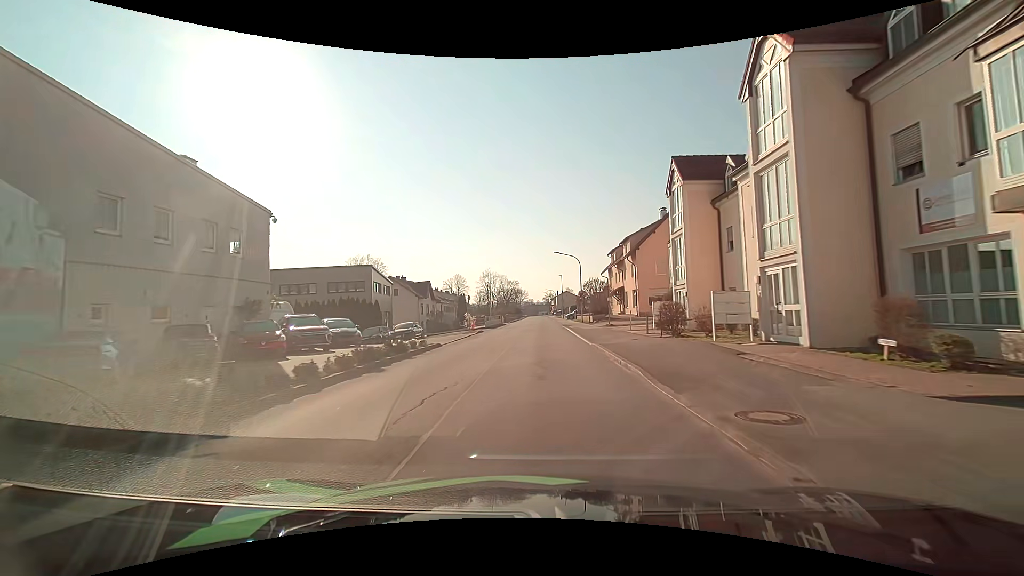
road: unclassified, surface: asphalt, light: Day
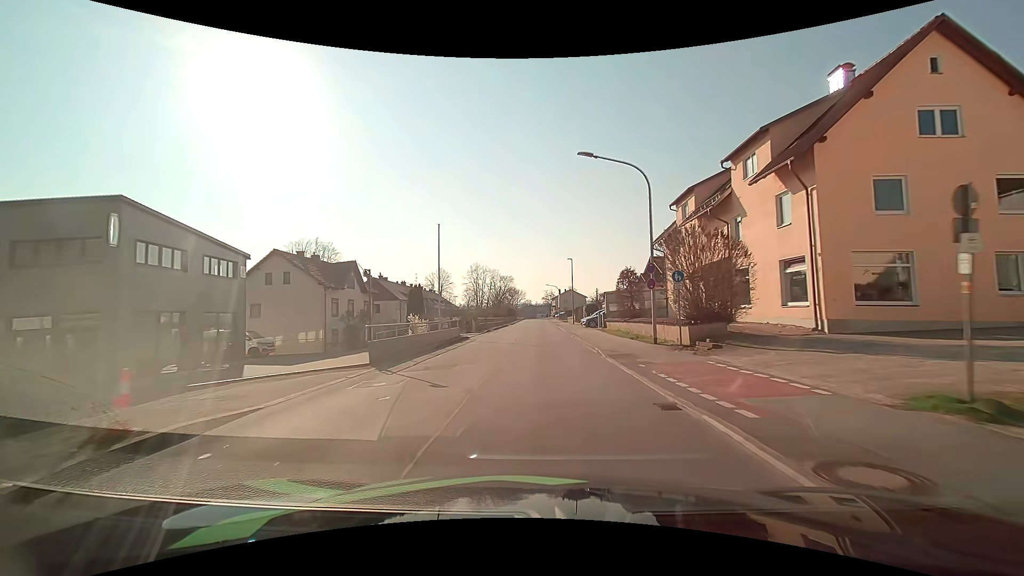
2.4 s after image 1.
(0.0, +32.3) m; 0°
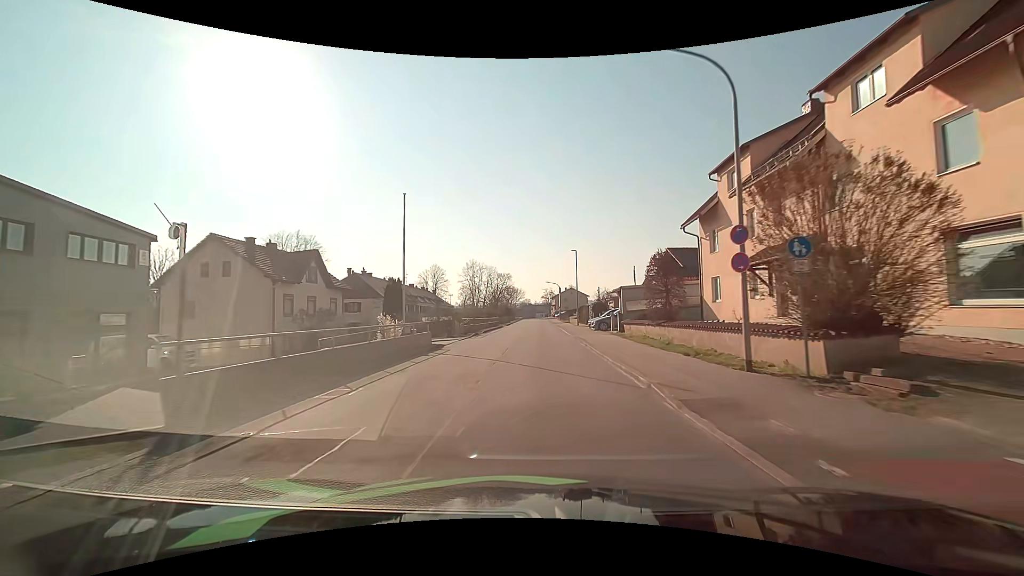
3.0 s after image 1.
(0.0, +8.2) m; +1°
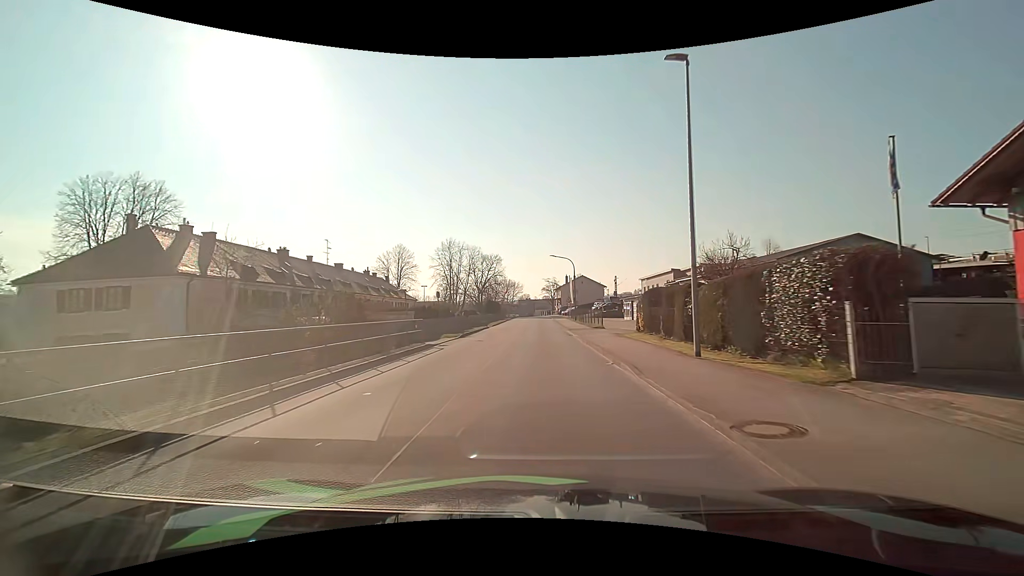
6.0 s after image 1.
(-0.2, +40.6) m; 0°
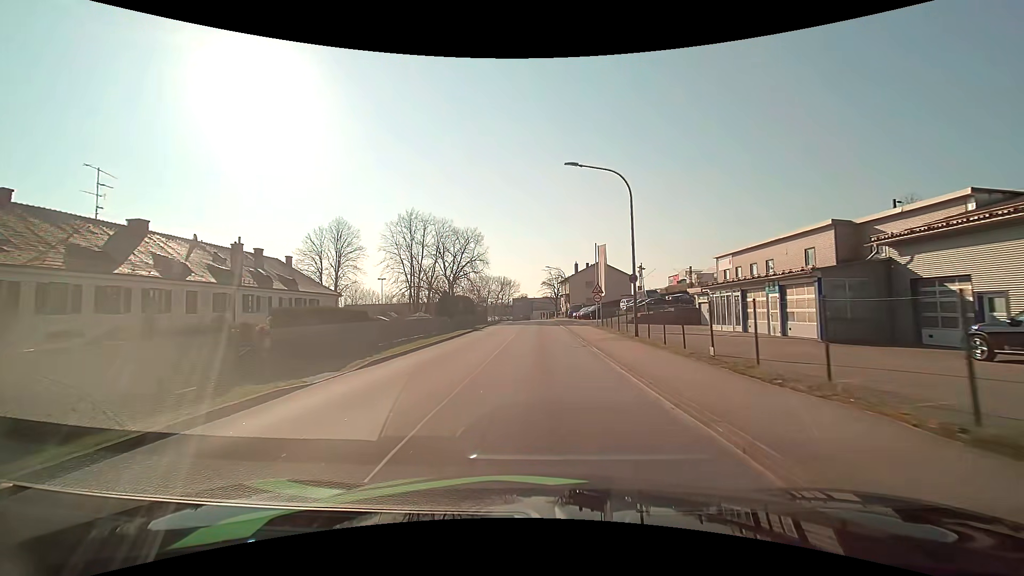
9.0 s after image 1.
(+0.1, +35.7) m; 0°
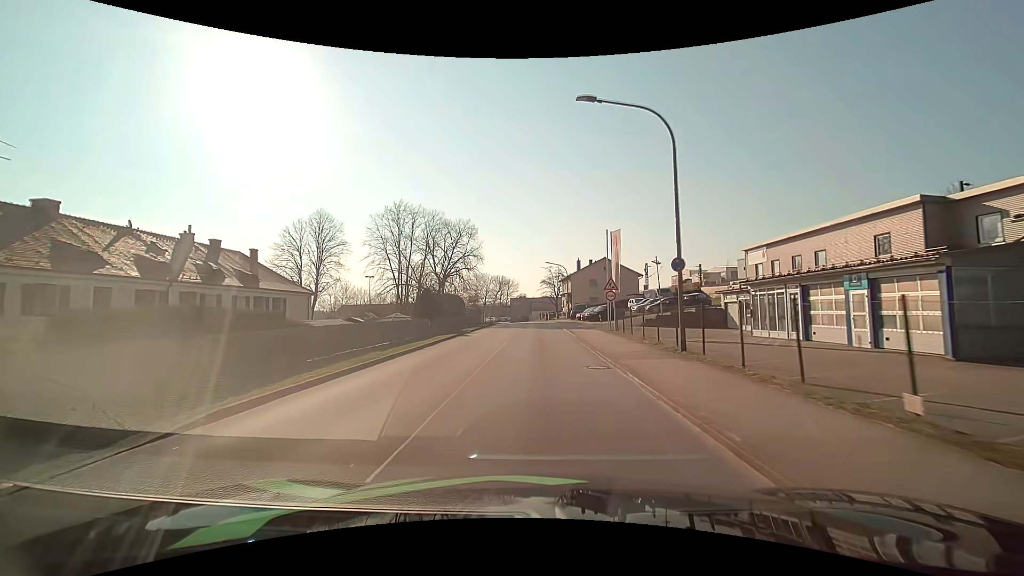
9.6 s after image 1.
(0.0, +6.8) m; 0°
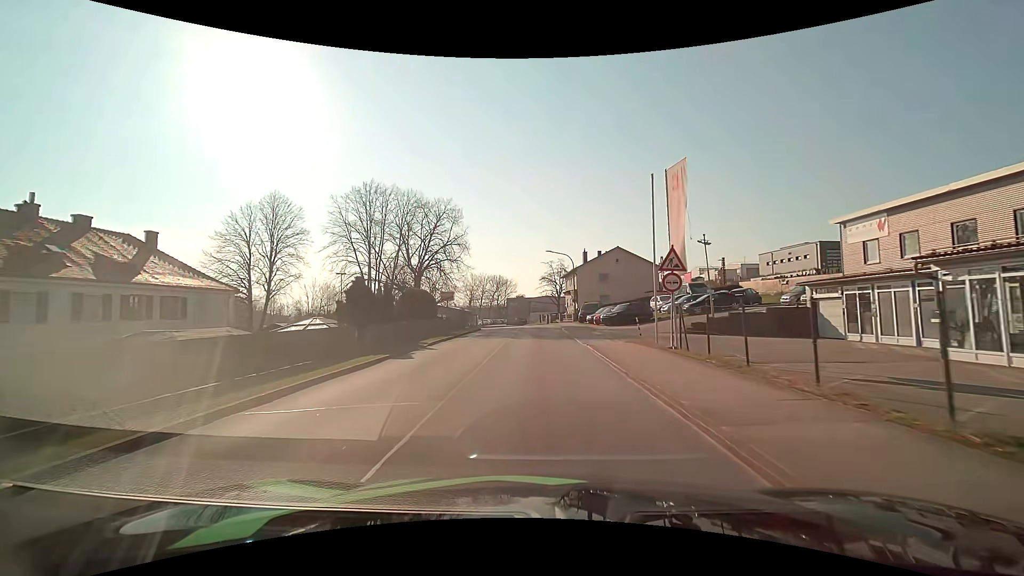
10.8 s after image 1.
(0.0, +13.1) m; 0°
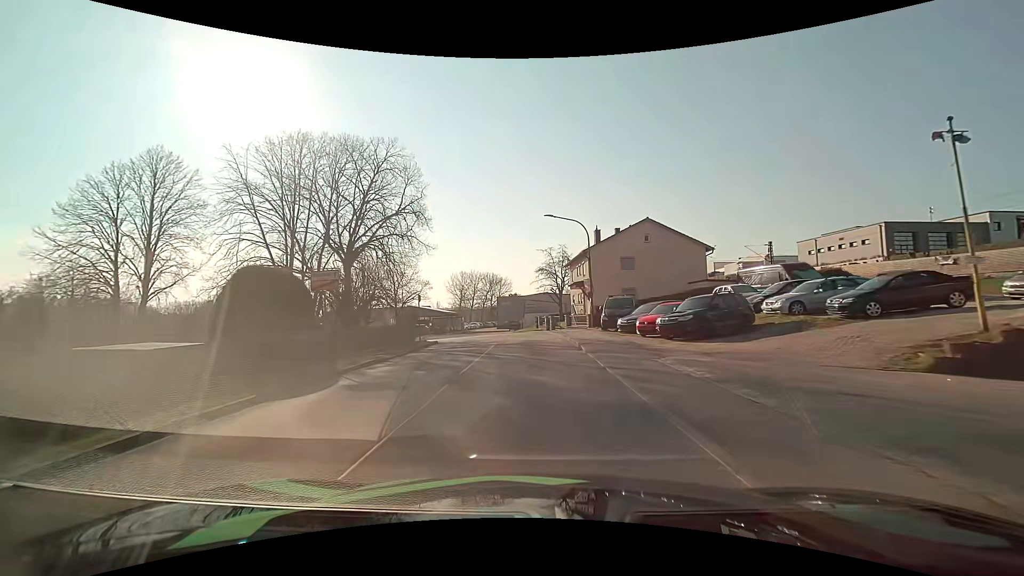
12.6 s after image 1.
(+0.1, +19.1) m; +1°
(0, +10) (0, +20) (-1, +30) (-4, +40) (-10, +48) (-17, +55) (-24, +62) (-30, +70) (-35, +78) (-37, +88) m
